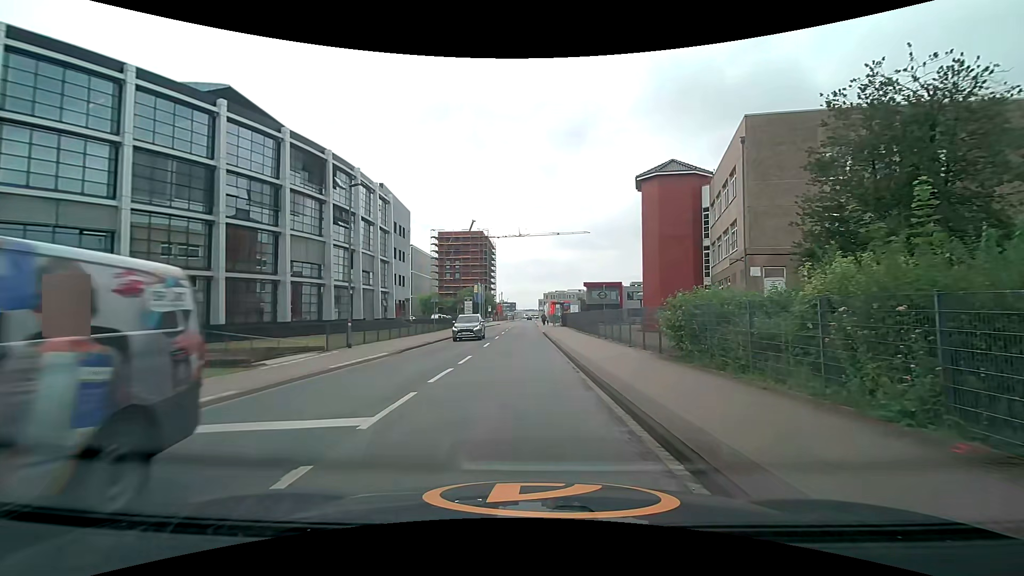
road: unclassified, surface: asphalt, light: Day
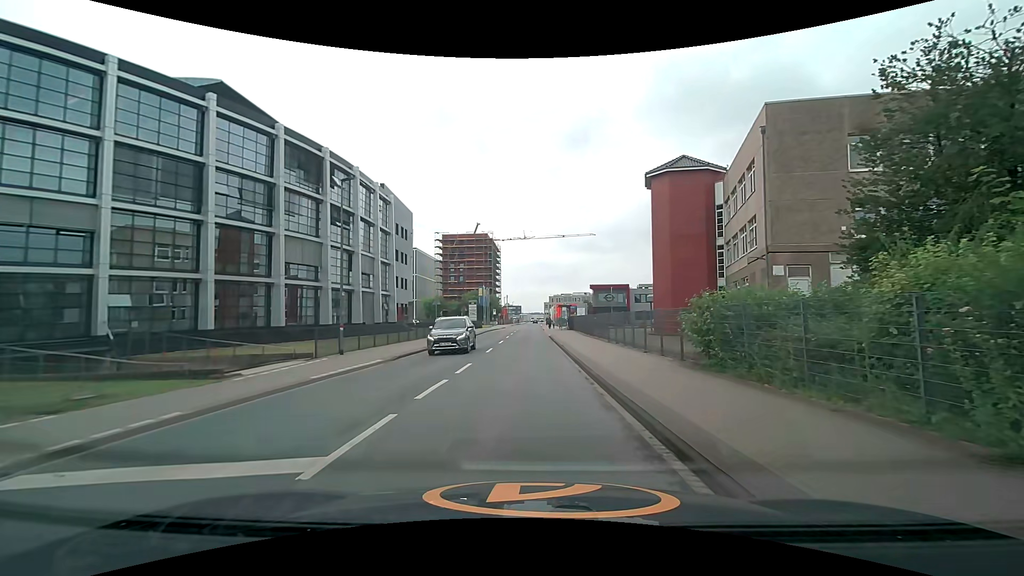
(0.0, +1.9) m; -1°
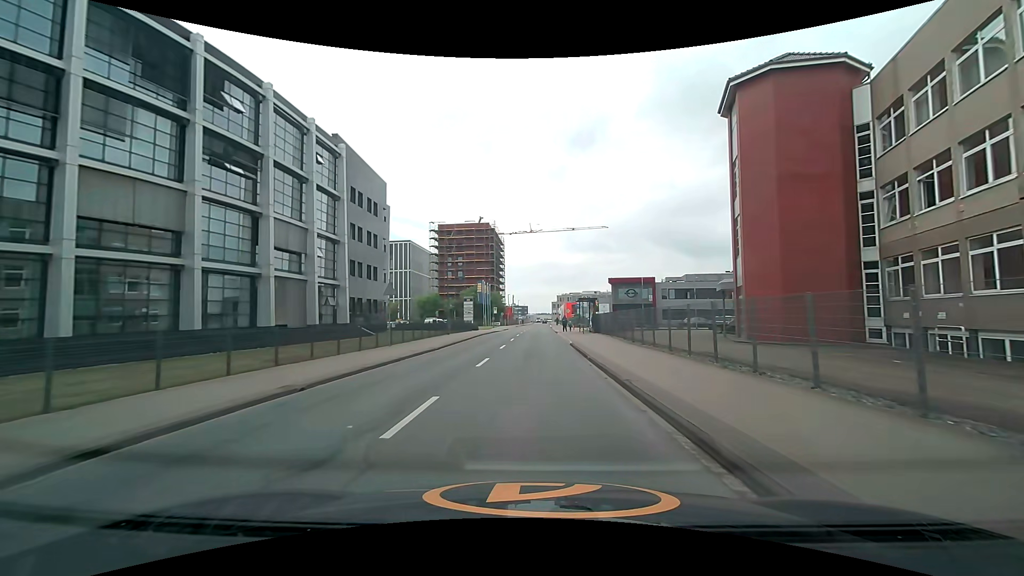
(-0.2, +17.2) m; -1°
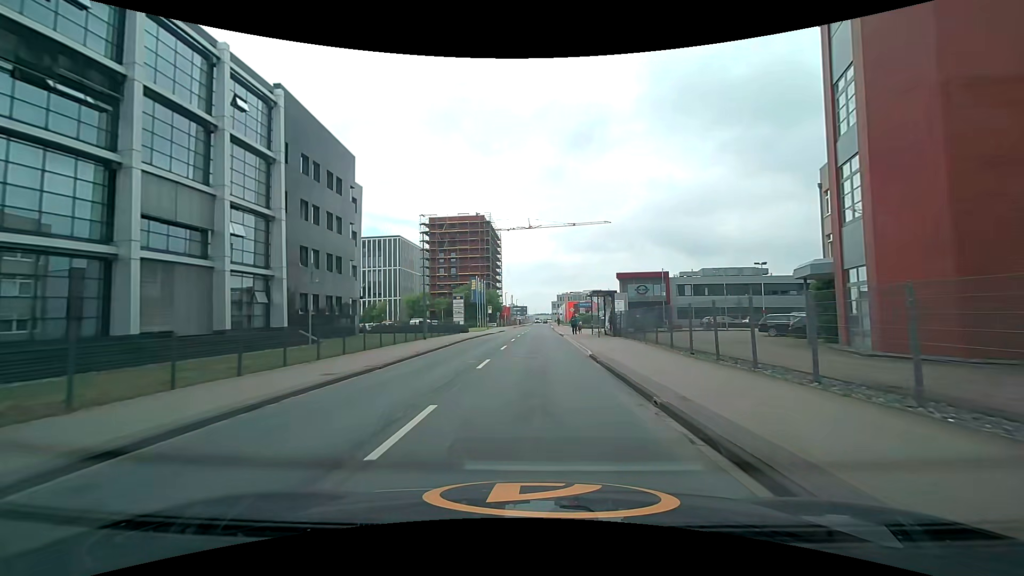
(0.0, +9.9) m; 0°
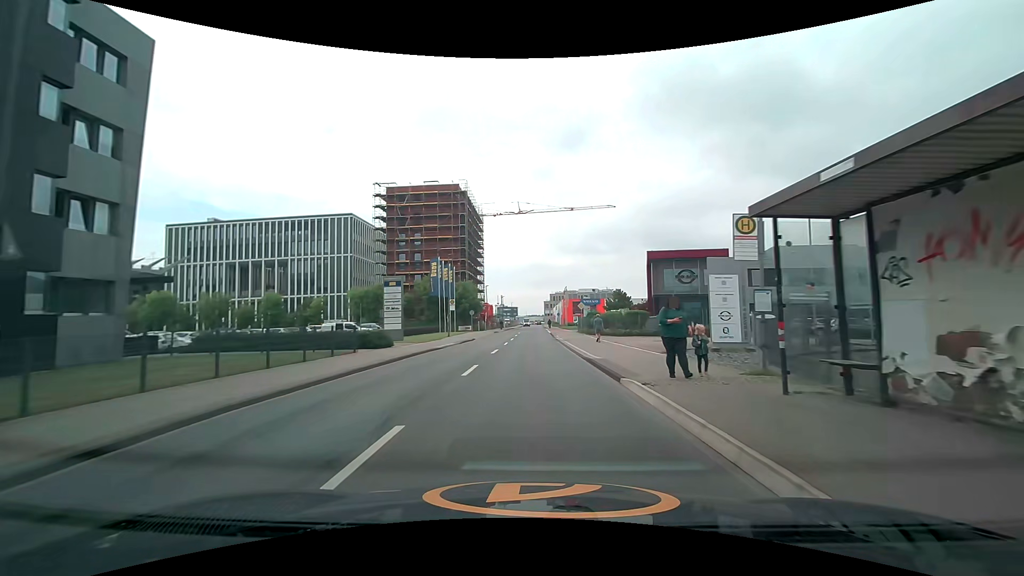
(+0.6, +28.4) m; +2°
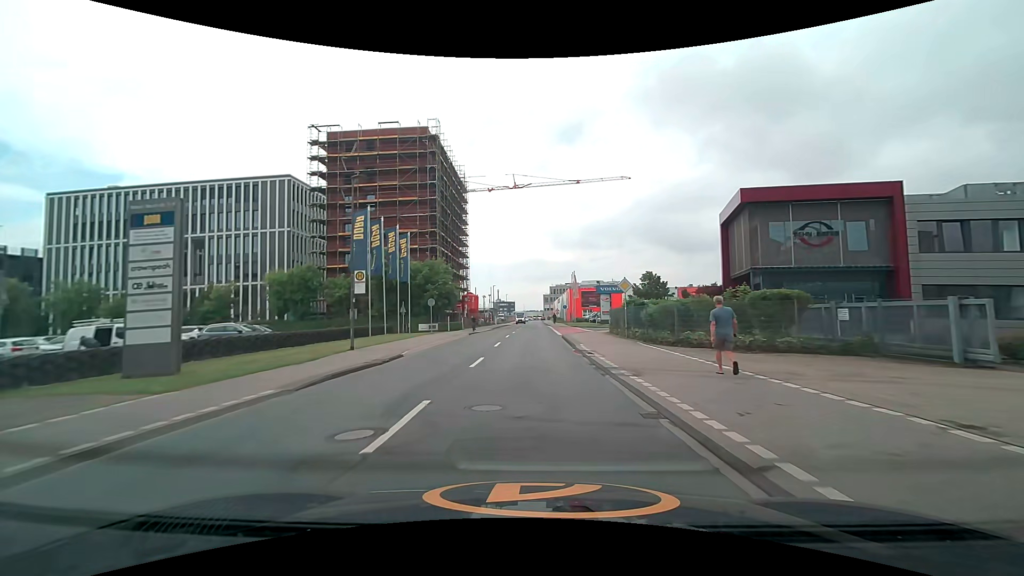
(+0.1, +25.2) m; 0°
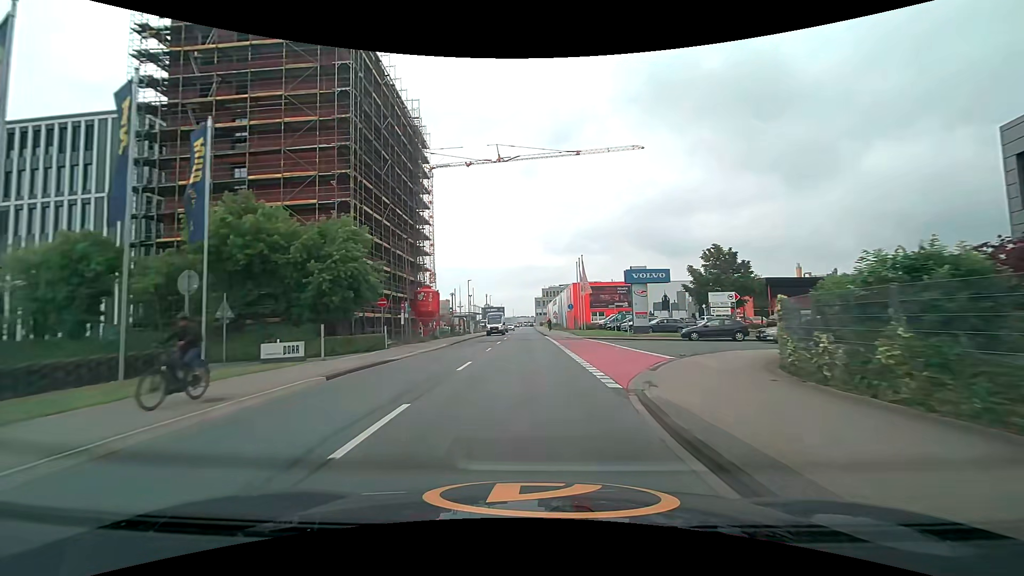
(+0.2, +26.9) m; +1°
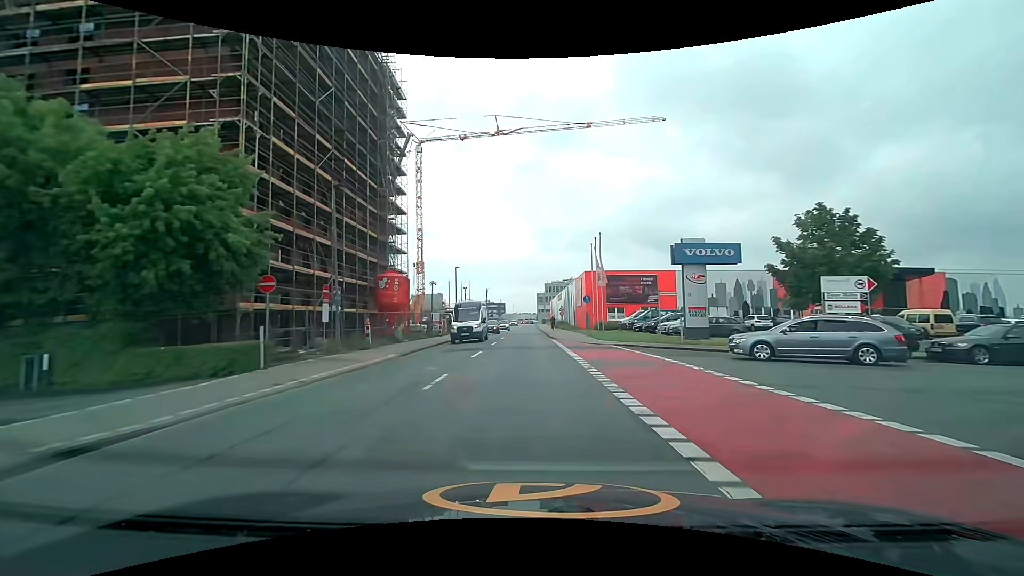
(0.0, +13.6) m; 0°
(0, +10) (0, +20) (0, +30) (0, +40) (0, +50) (0, +60) (0, +70) (0, +80) (0, +90) (0, +100) m
